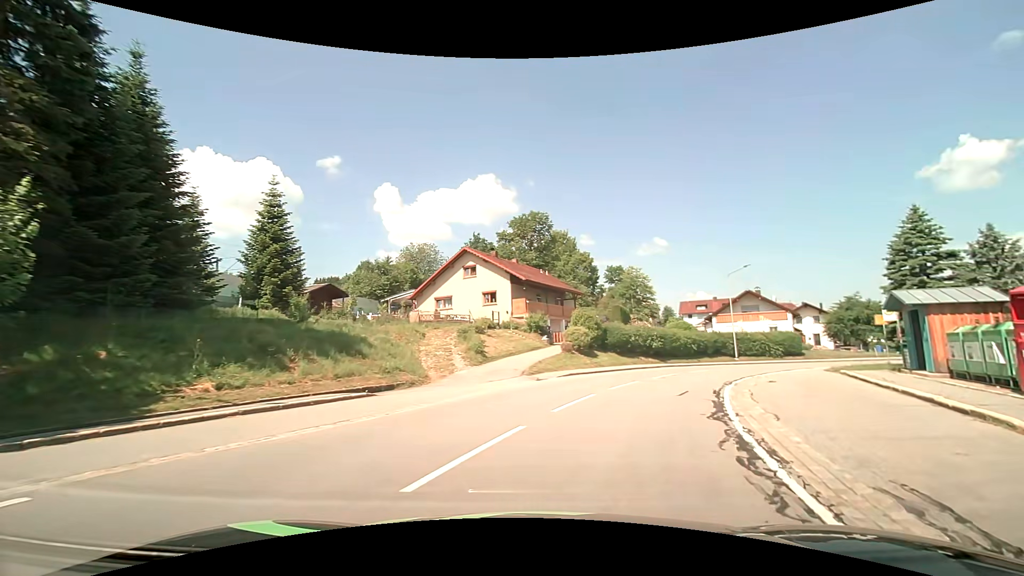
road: tertiary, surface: asphalt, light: Day
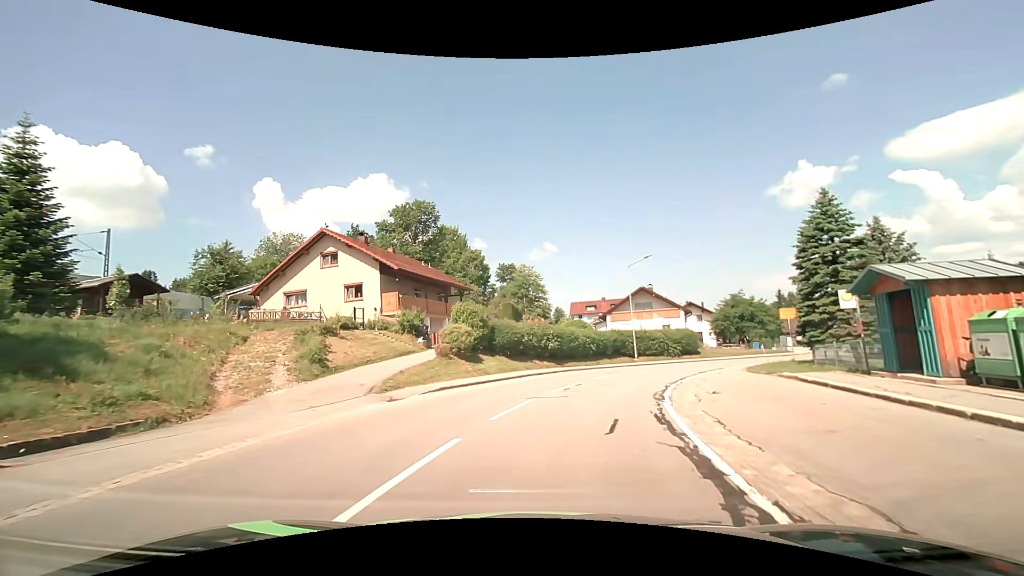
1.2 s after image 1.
(+0.9, +6.8) m; +13°
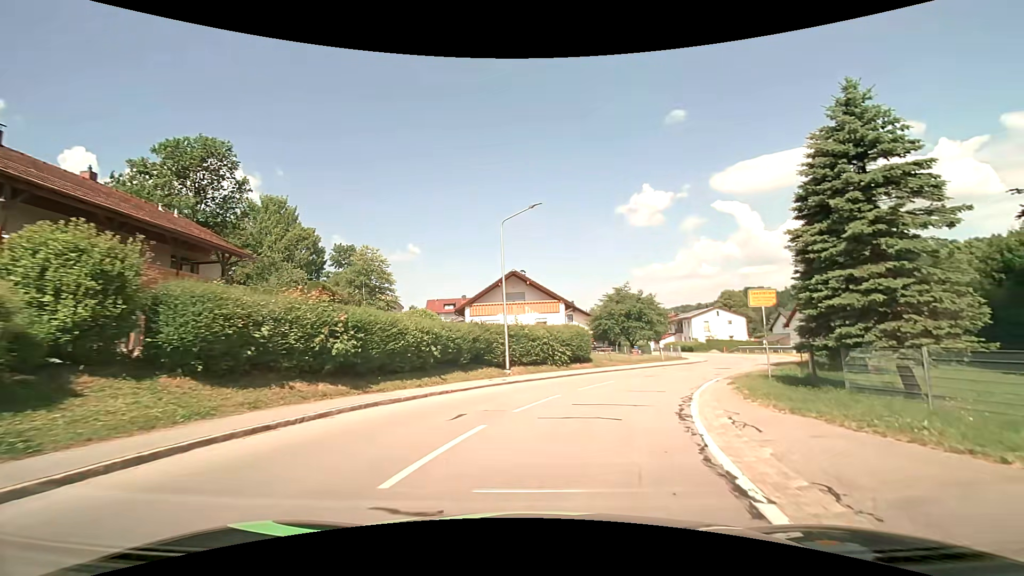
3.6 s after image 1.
(+1.9, +16.0) m; +15°
(+1, +10) (+4, +19) (+10, +28) (+15, +36) (+19, +45) (+21, +55) (+21, +65) (+21, +75) (+22, +85) (+22, +95) m
